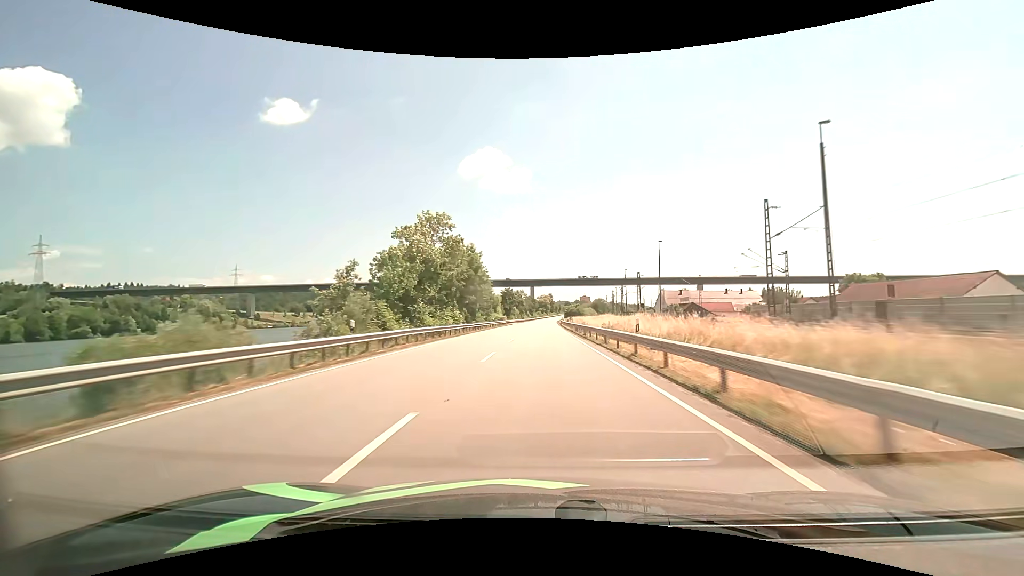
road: primary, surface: asphalt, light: Day
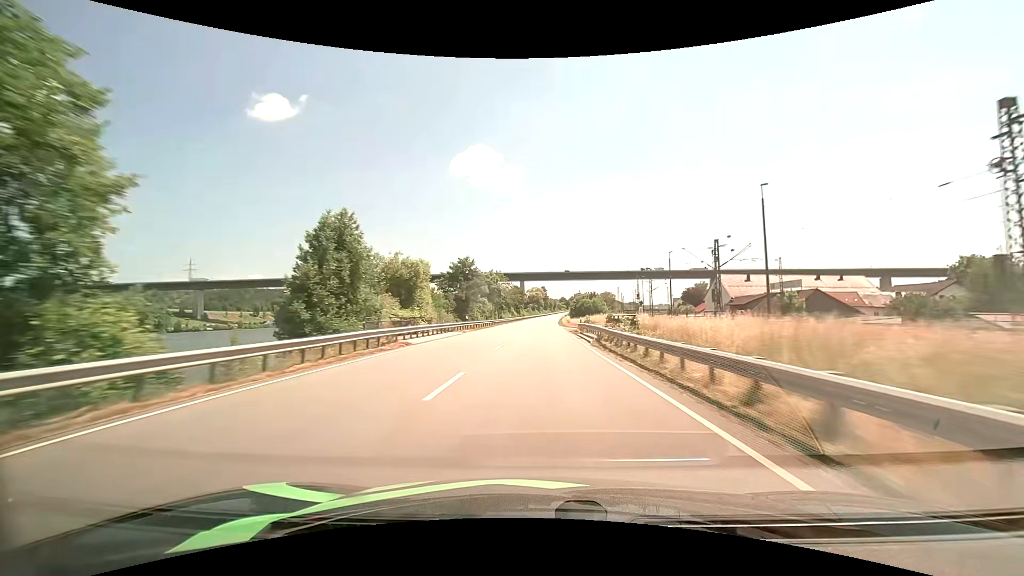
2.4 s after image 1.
(+0.6, +67.3) m; +1°
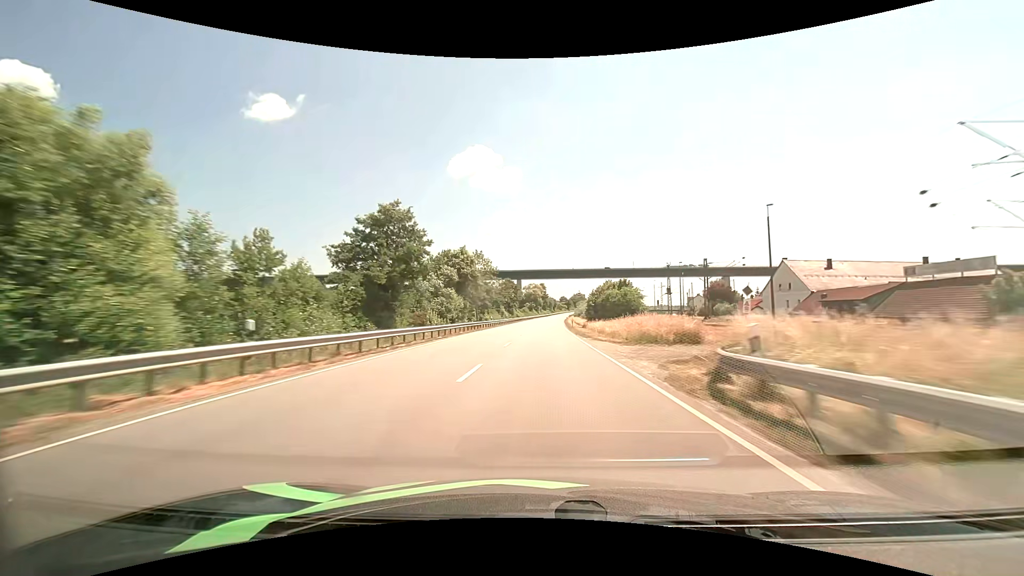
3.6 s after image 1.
(0.0, +34.0) m; 0°
(0, +10) (0, +20) (0, +30) (0, +40) (0, +50) (+1, +60) (+1, +70) (+1, +80) (+2, +90) (+2, +100) m
